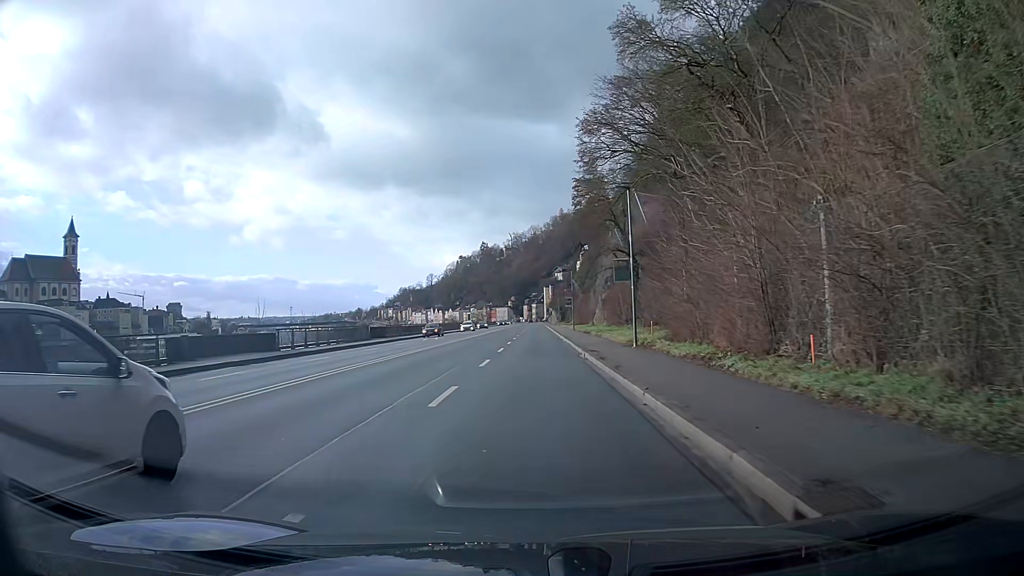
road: primary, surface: asphalt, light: Day
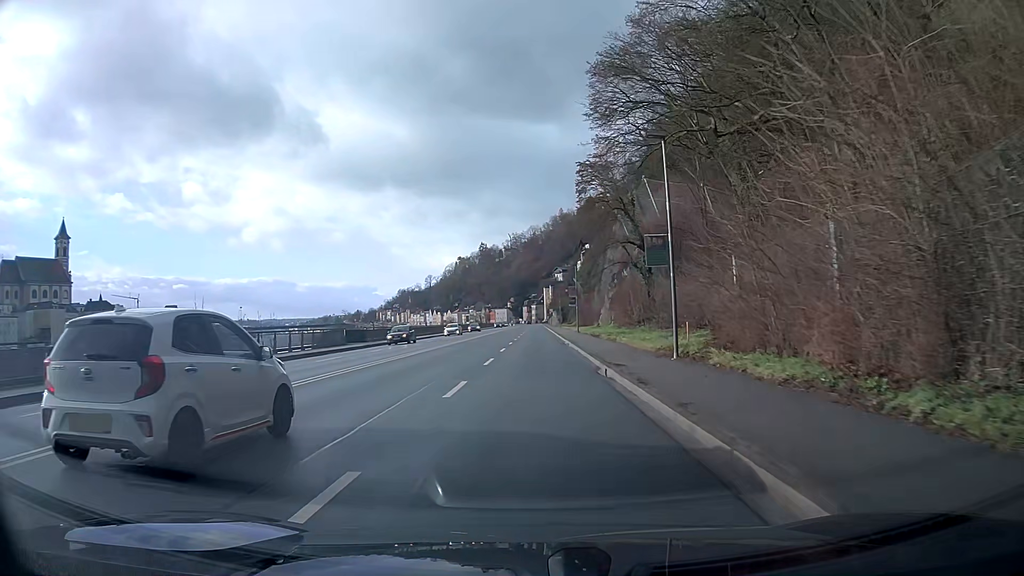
(0.0, +7.6) m; 0°
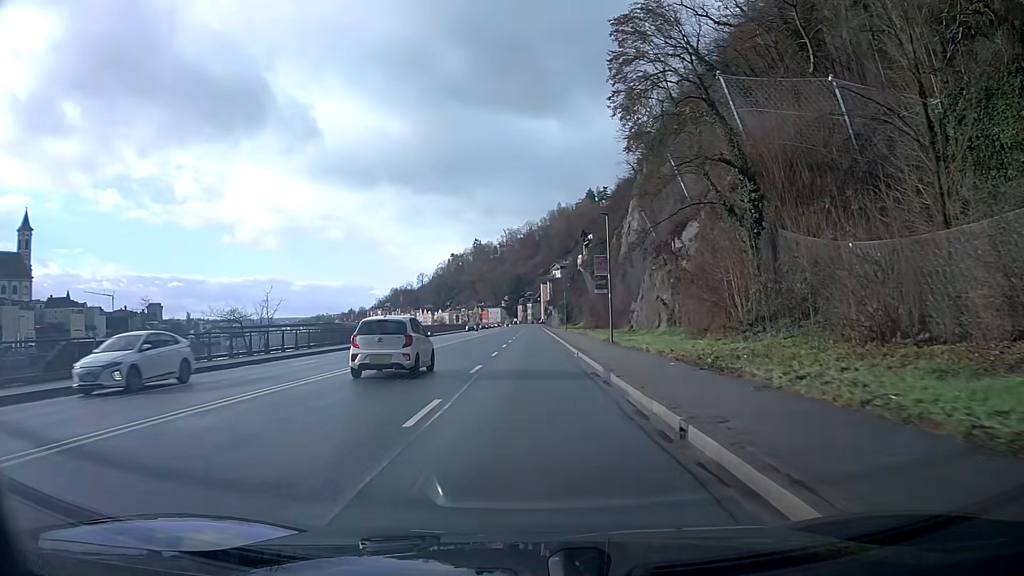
(+0.1, +30.6) m; 0°
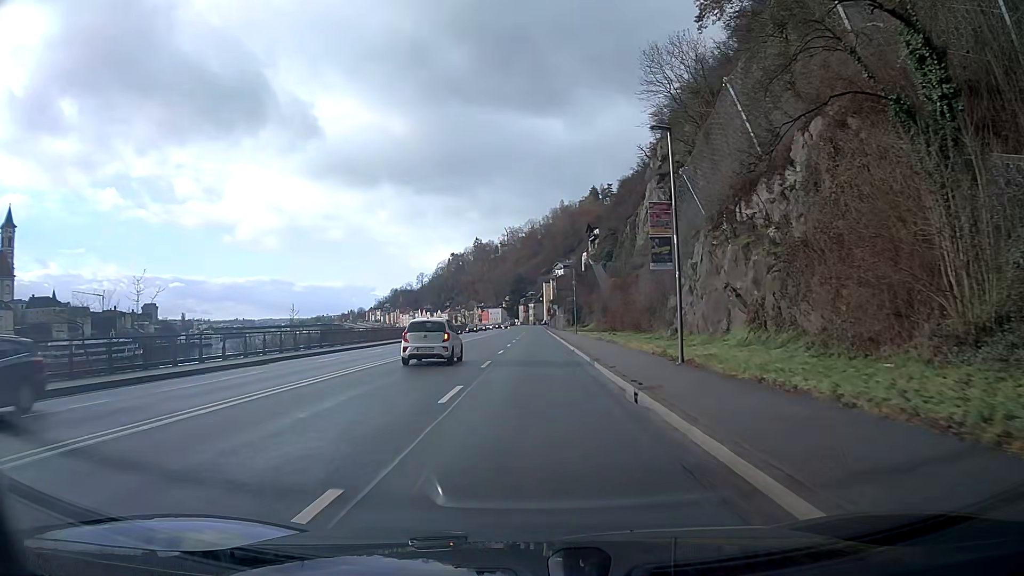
(0.0, +15.3) m; 0°
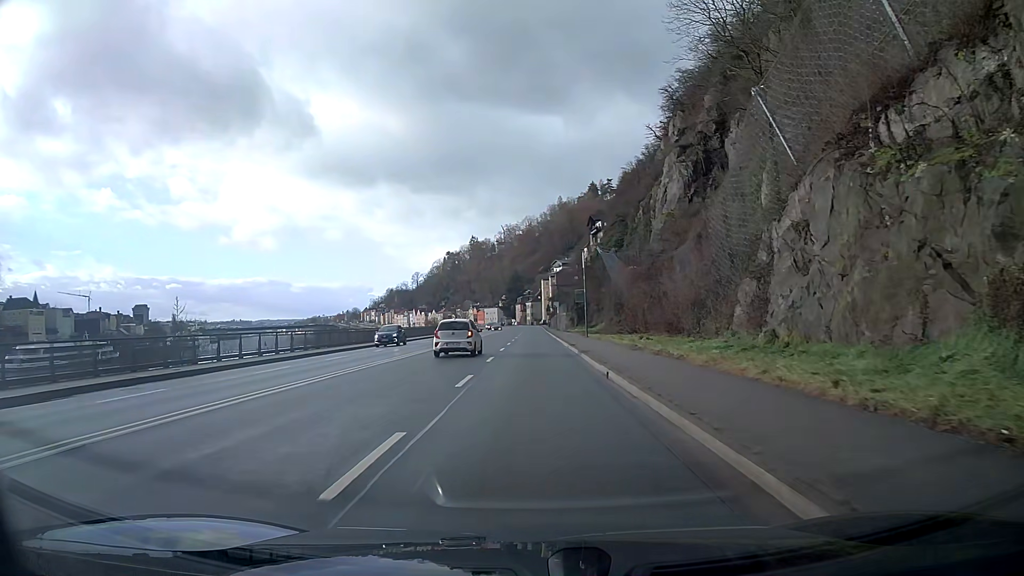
(0.0, +15.3) m; 0°
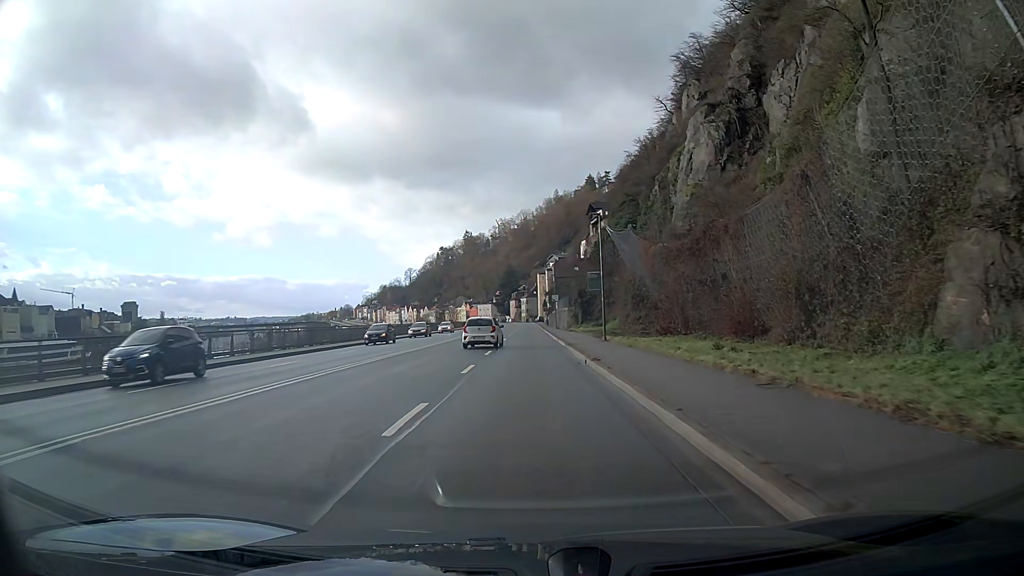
(0.0, +15.3) m; 0°
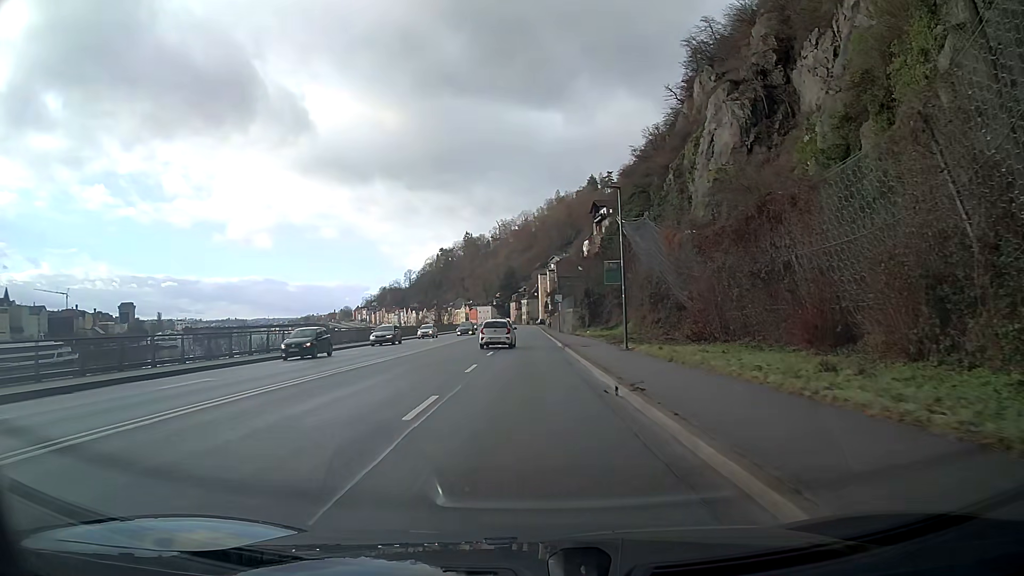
(0.0, +7.7) m; 0°
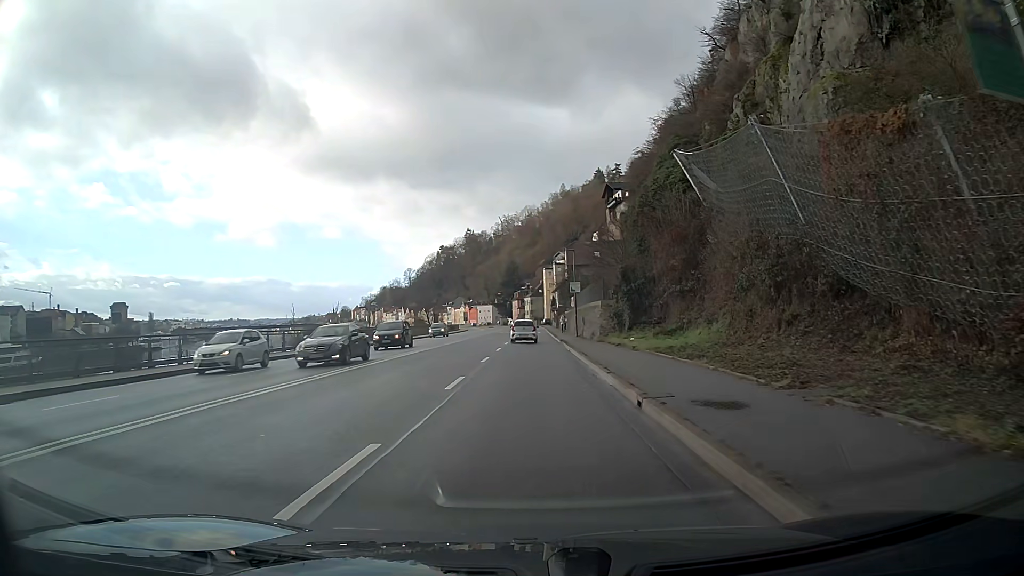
(0.0, +22.9) m; 0°
(0, +10) (0, +20) (0, +30) (0, +40) (0, +50) (0, +60) (0, +70) (0, +80) (0, +90) (0, +100) m
